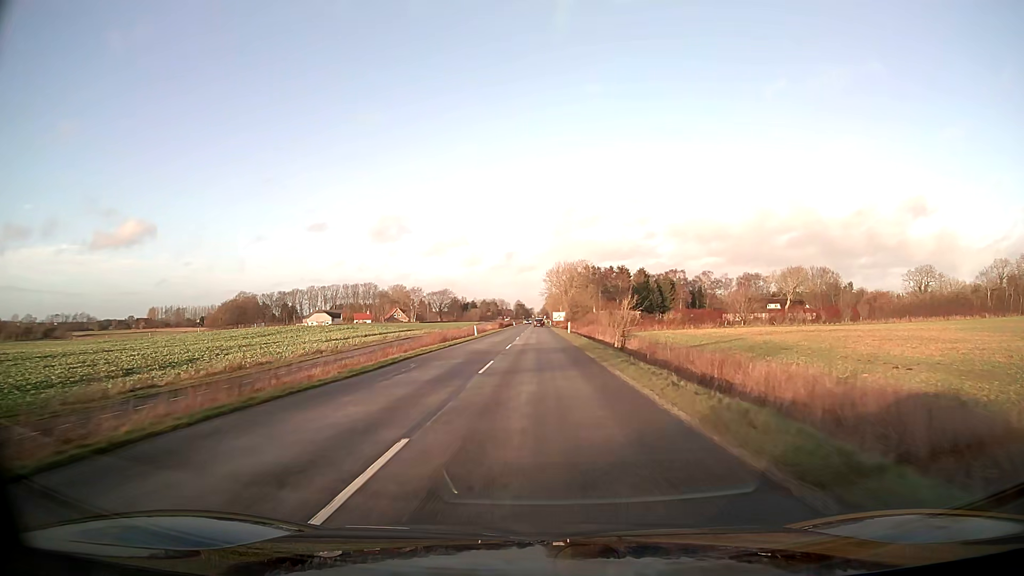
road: tertiary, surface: asphalt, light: Day
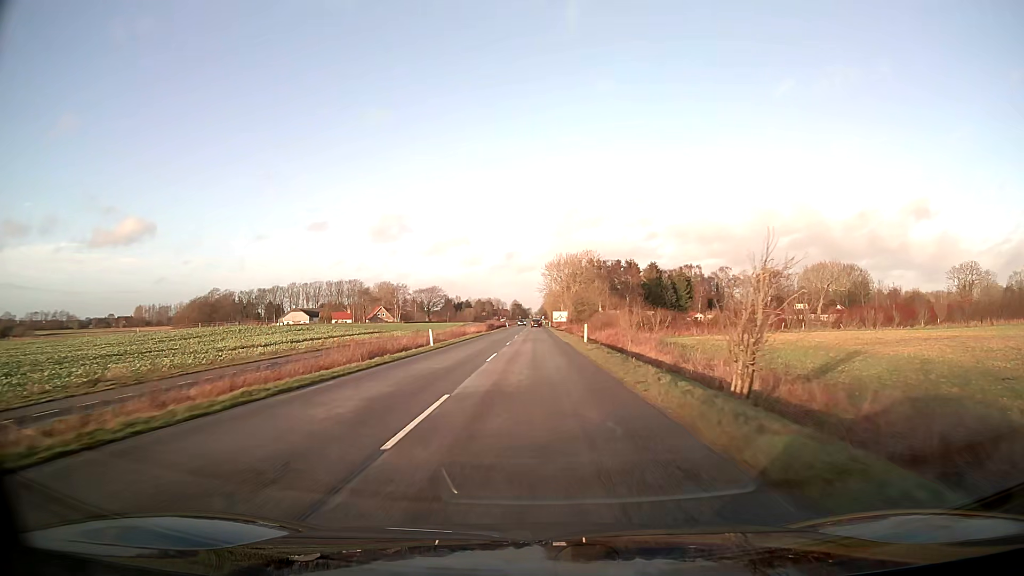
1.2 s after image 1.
(0.0, +24.9) m; 0°
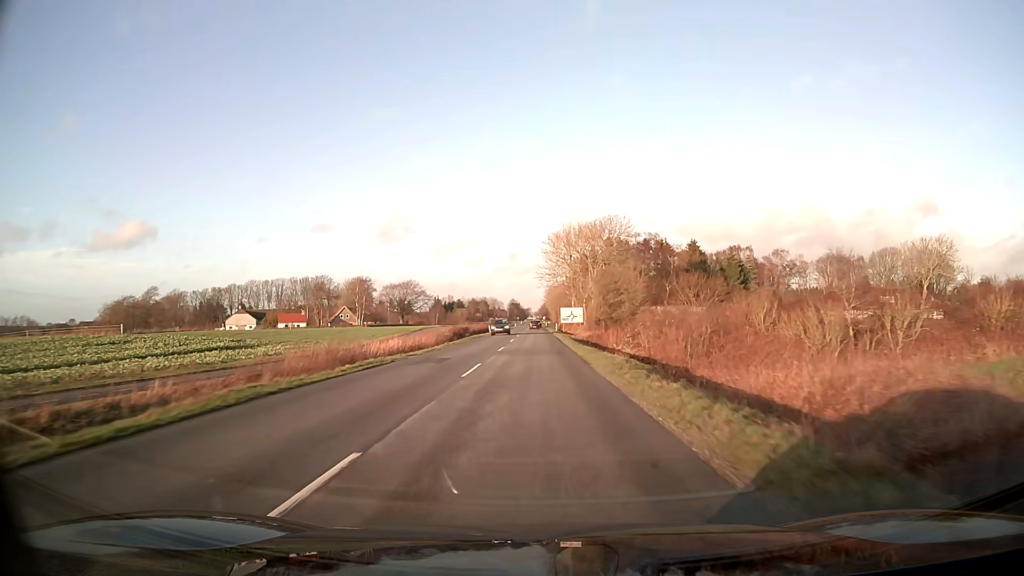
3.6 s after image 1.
(+0.1, +49.6) m; 0°
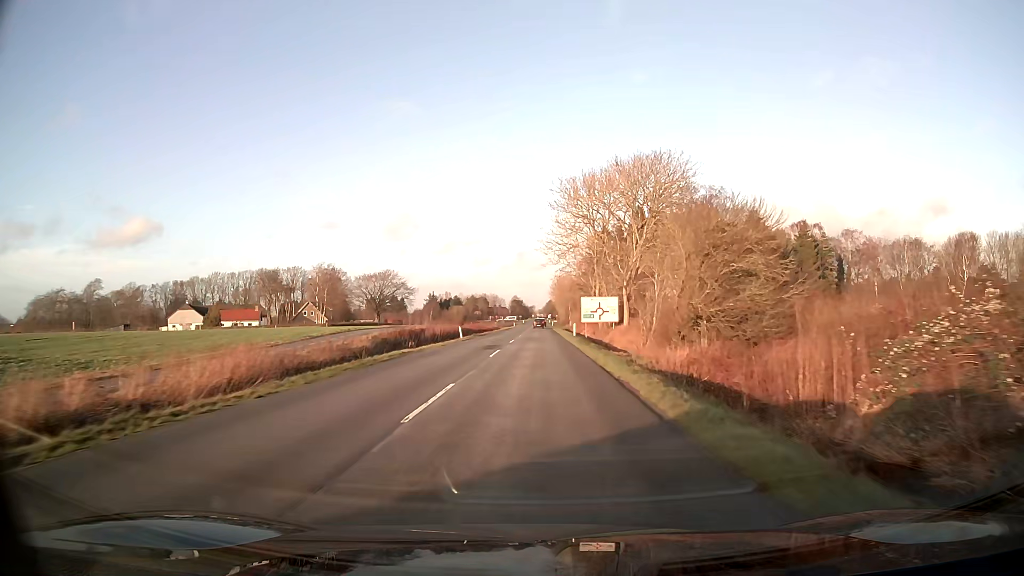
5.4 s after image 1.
(-0.2, +37.0) m; -1°
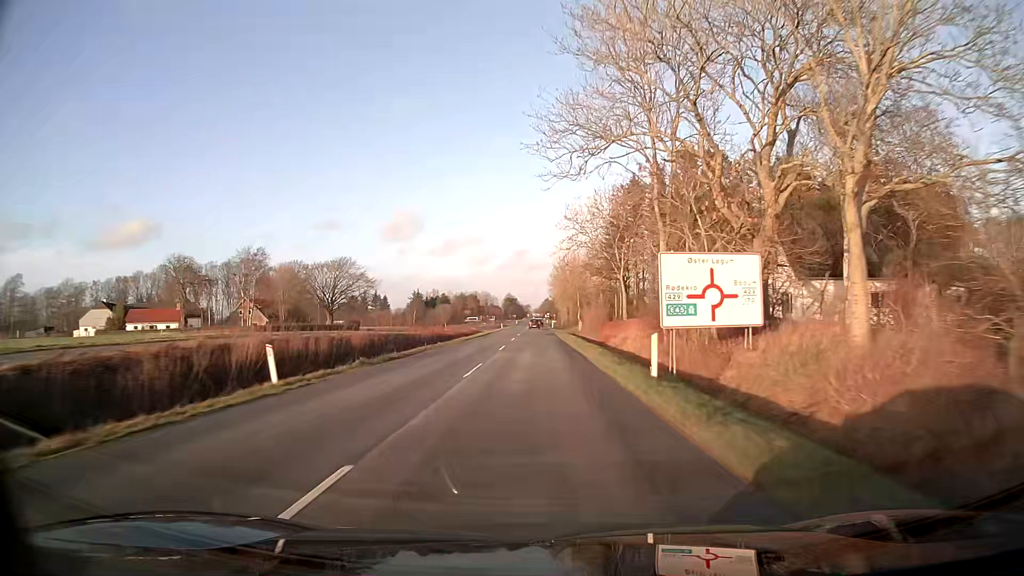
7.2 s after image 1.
(+0.1, +37.1) m; 0°
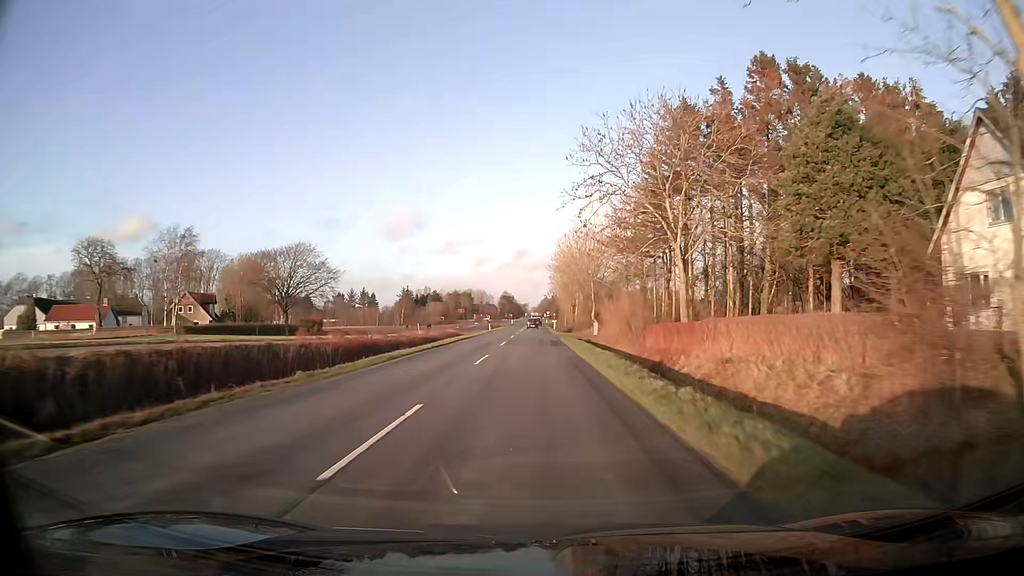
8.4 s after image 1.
(0.0, +24.9) m; 0°
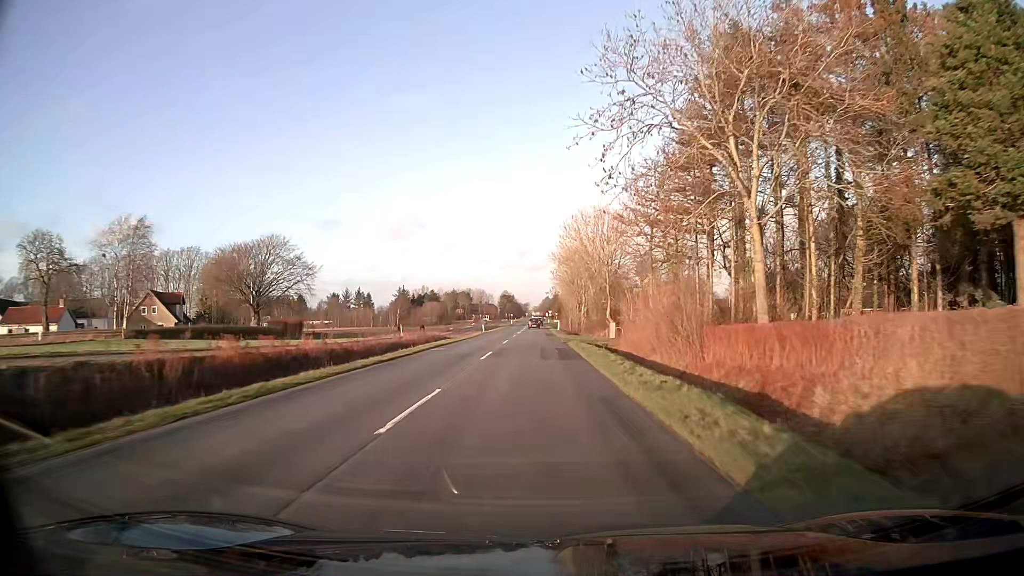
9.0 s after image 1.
(0.0, +12.5) m; 0°
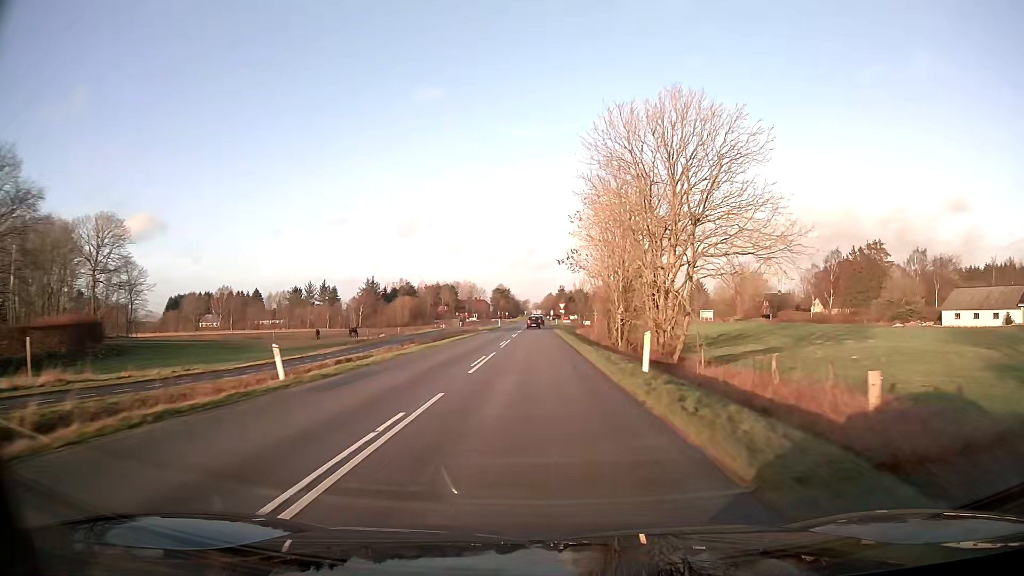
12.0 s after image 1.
(-0.4, +62.2) m; 0°
(0, +10) (0, +20) (0, +30) (0, +40) (0, +50) (0, +60) (0, +70) (0, +80) (0, +90) (0, +100) m
